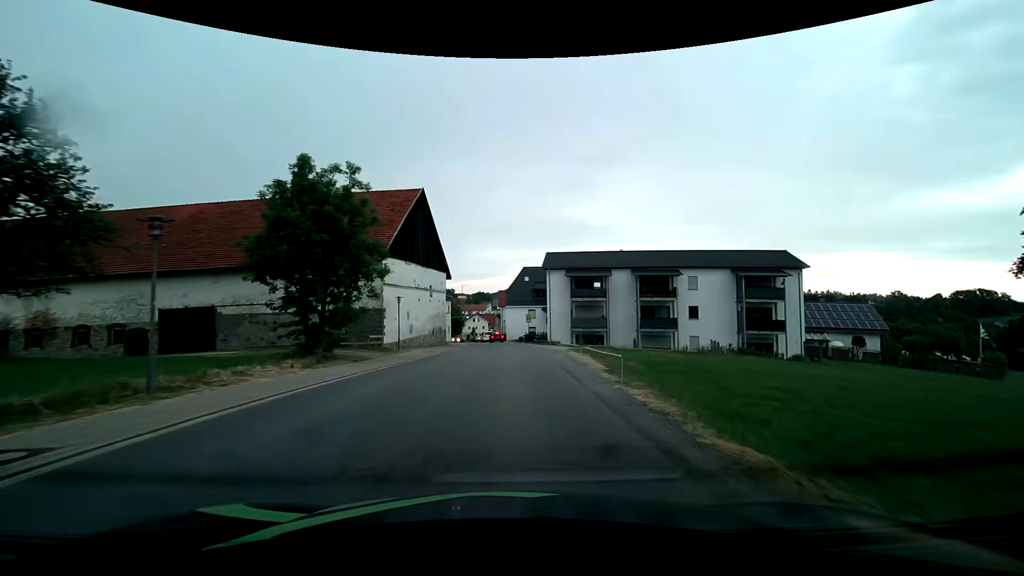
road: tertiary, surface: asphalt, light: Day
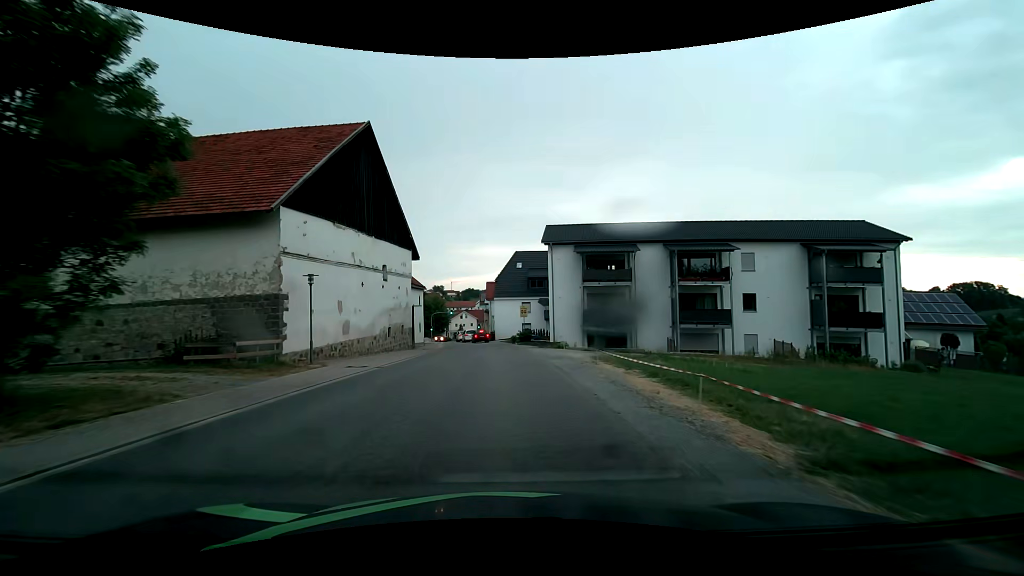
(+0.2, +13.9) m; +2°
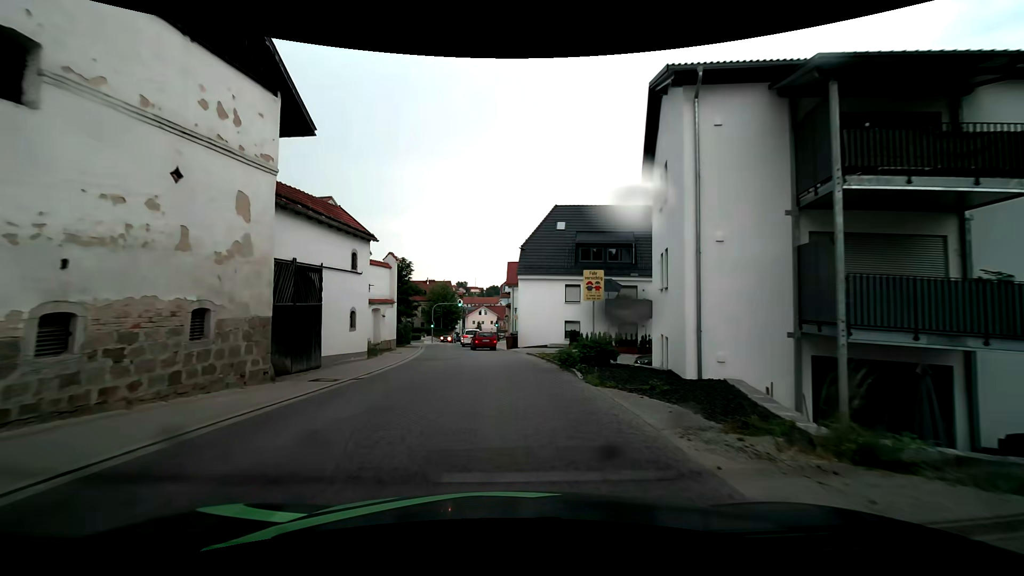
(-0.6, +26.2) m; -3°
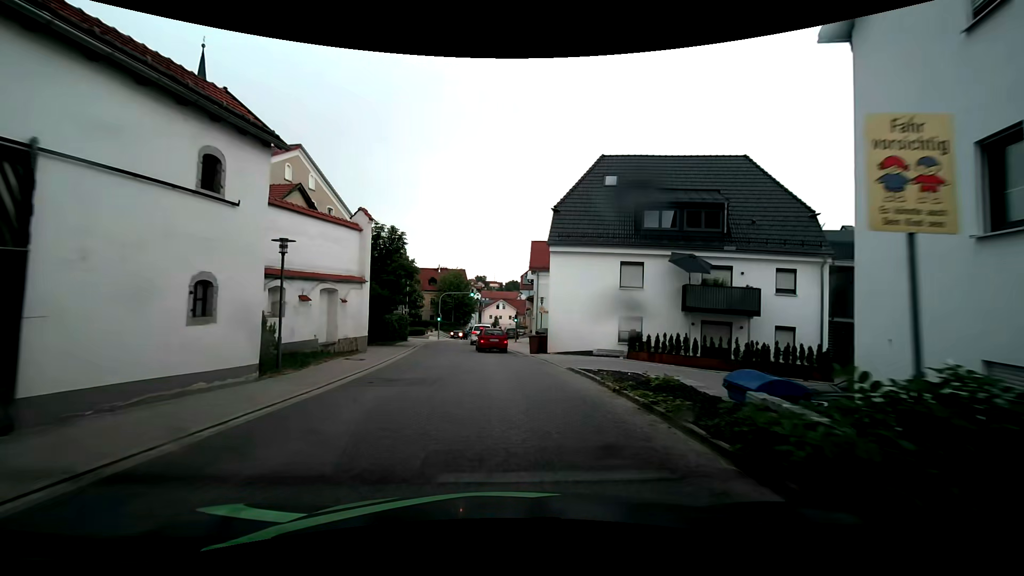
(-0.2, +11.9) m; -2°
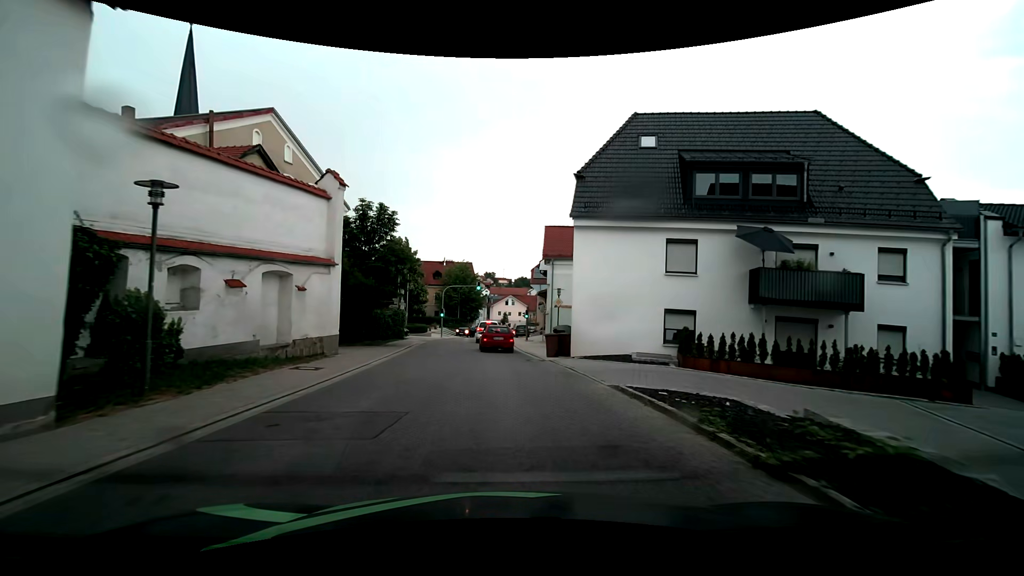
(0.0, +5.6) m; -1°
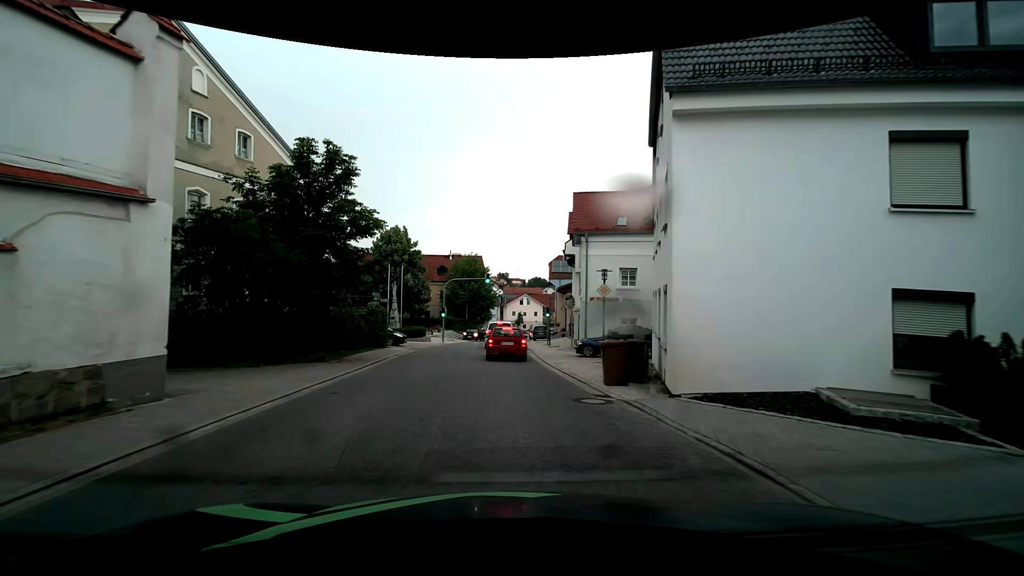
(-0.2, +10.3) m; -2°
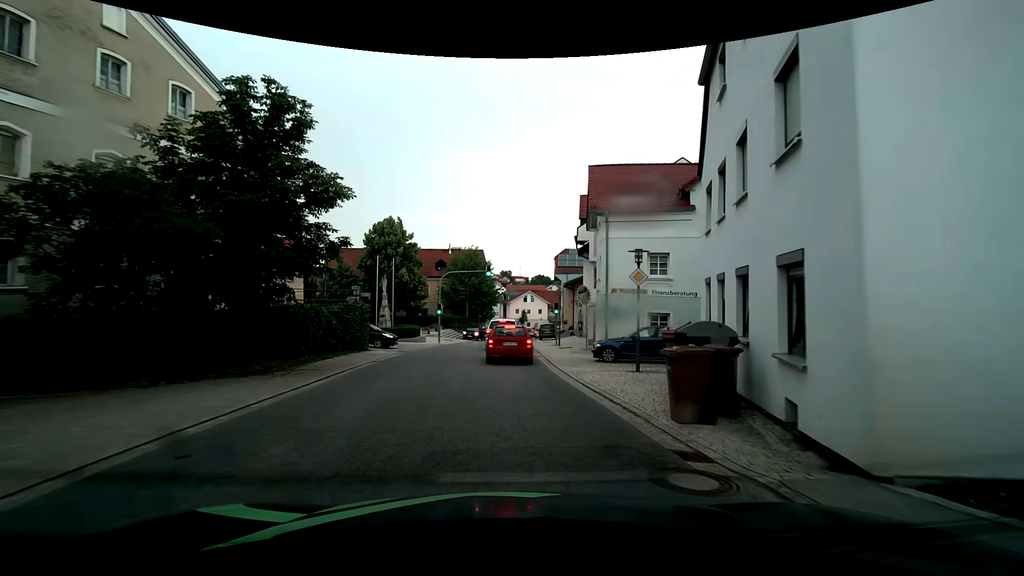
(0.0, +4.7) m; 0°
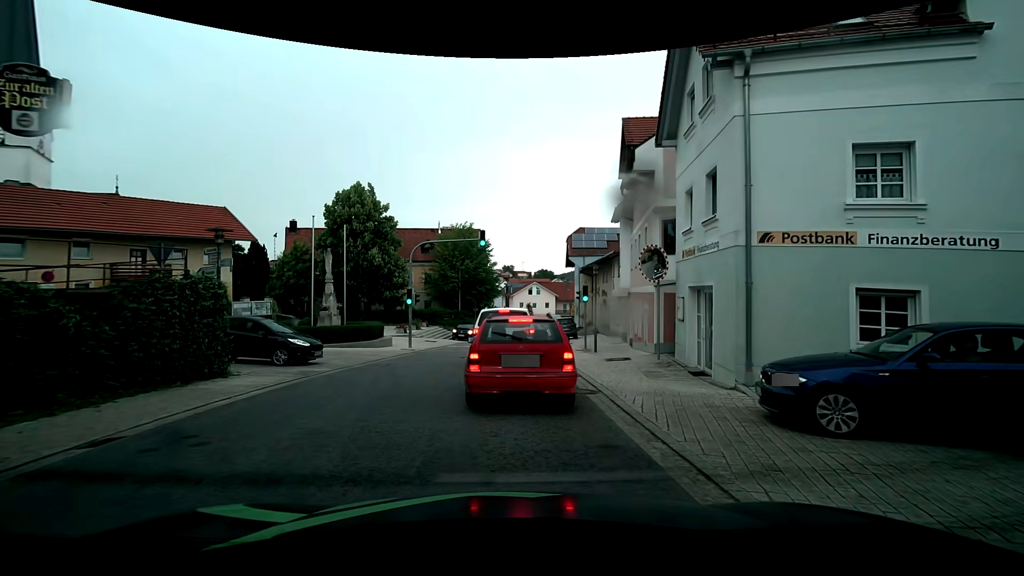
(-0.1, +12.4) m; +2°
